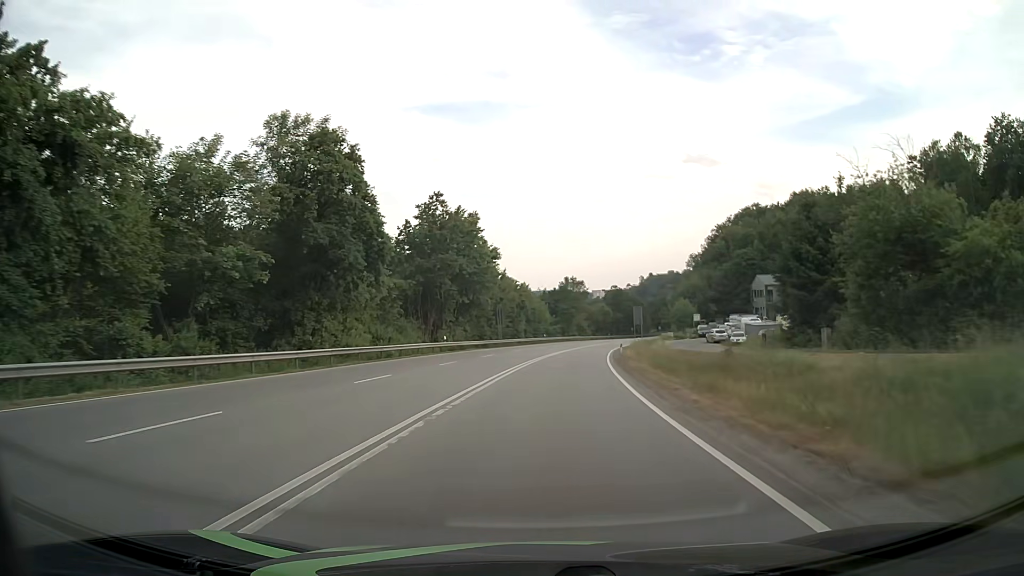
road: primary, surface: asphalt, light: Day
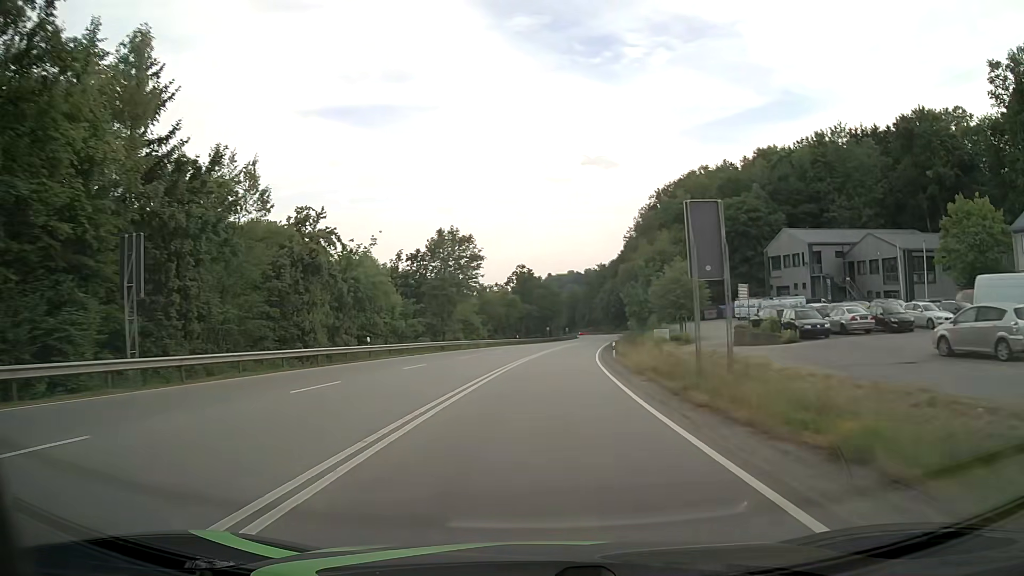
(+5.0, +62.2) m; +9°
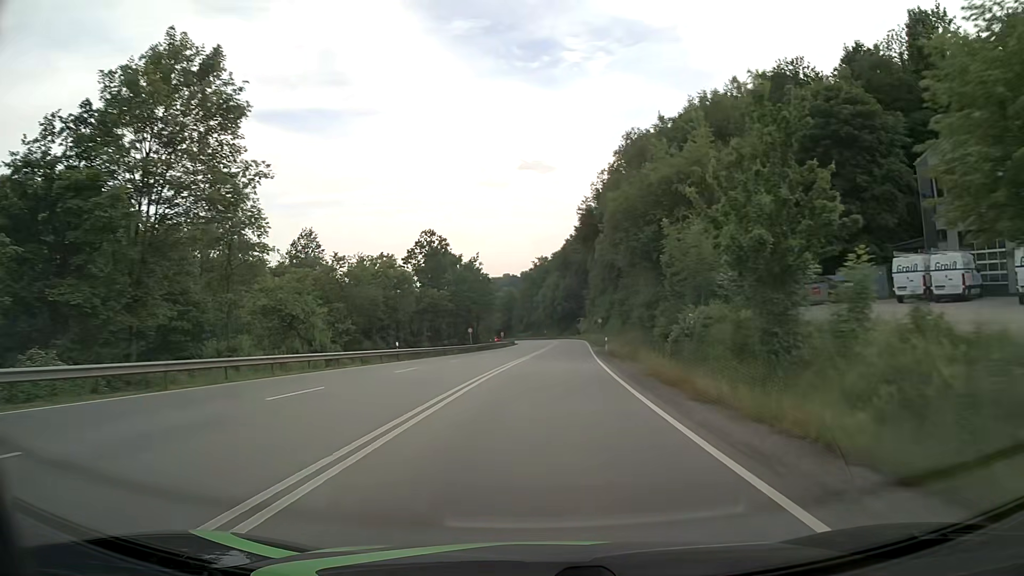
(+2.5, +48.0) m; +5°
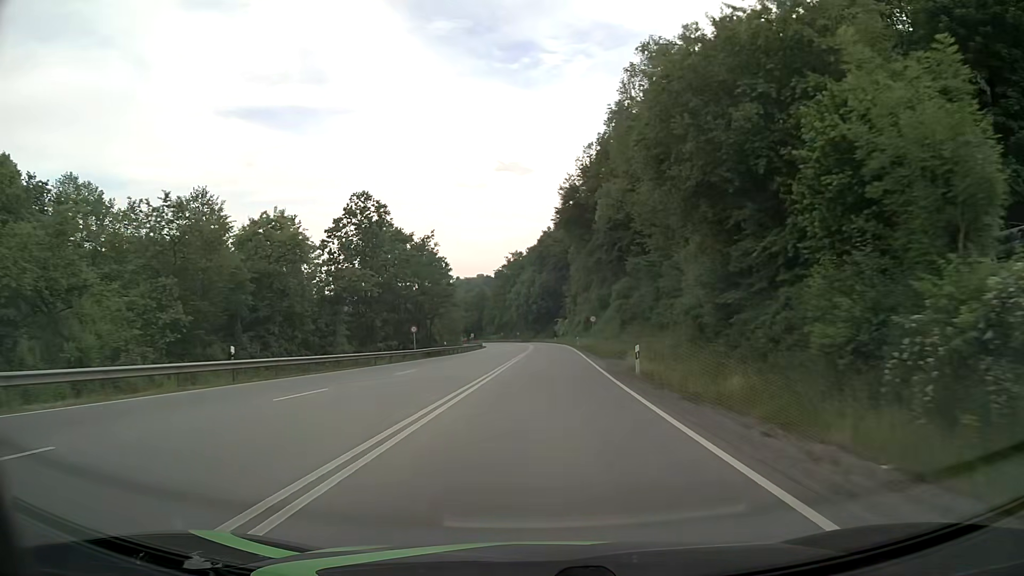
(+0.4, +22.7) m; +2°
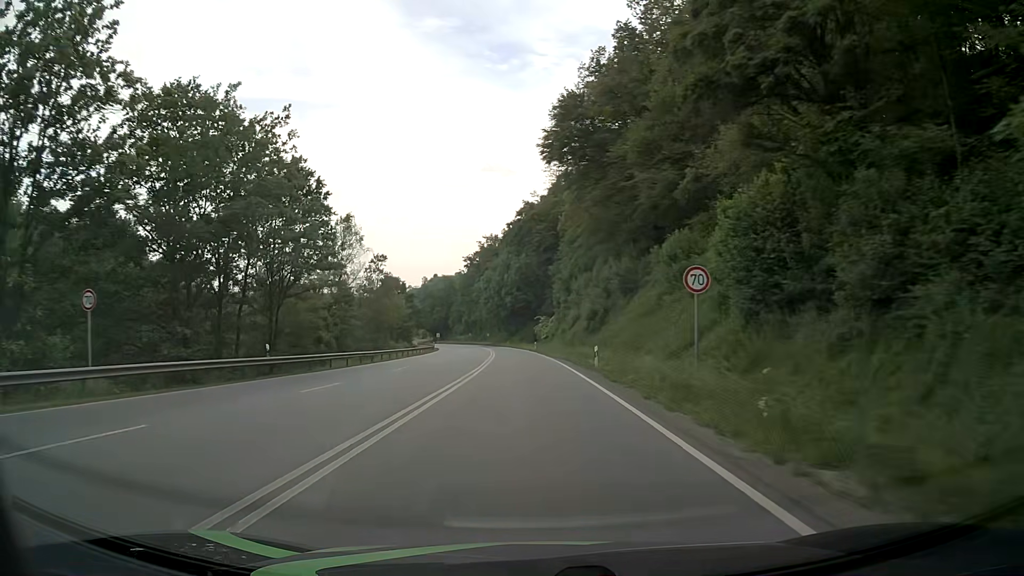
(+1.0, +44.1) m; +2°
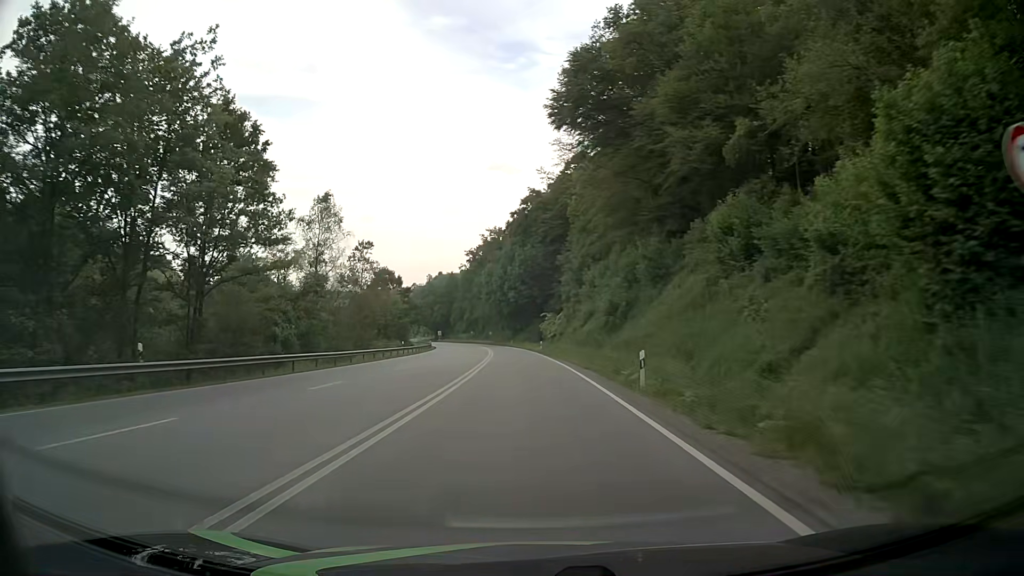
(0.0, +10.9) m; 0°
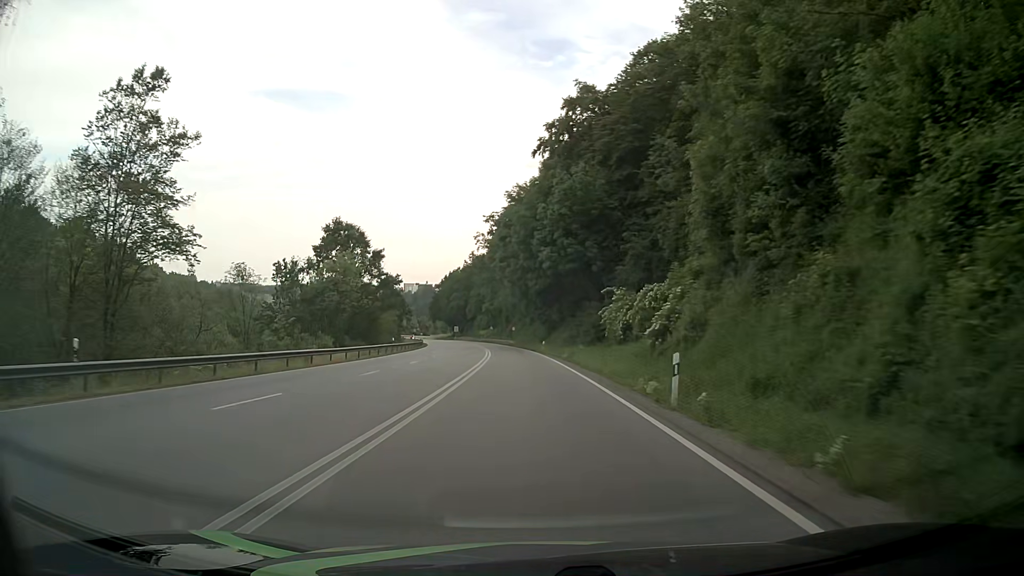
(-1.6, +54.3) m; -3°
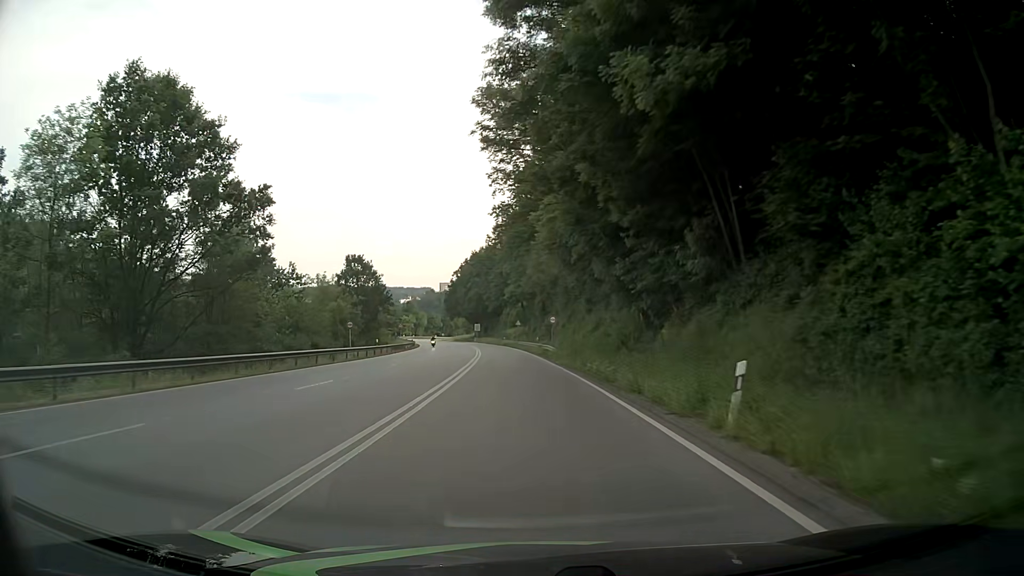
(-1.7, +54.0) m; -4°
(0, +10) (0, +20) (-1, +30) (-1, +40) (-2, +50) (-3, +60) (-4, +70) (-5, +80) (-6, +90) (-7, +100) m
